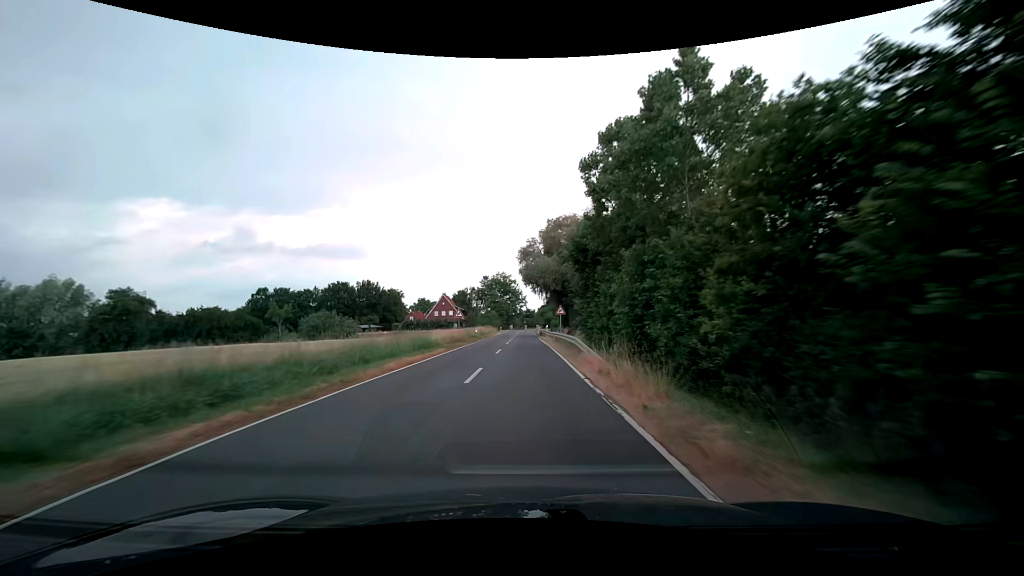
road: secondary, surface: asphalt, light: Day
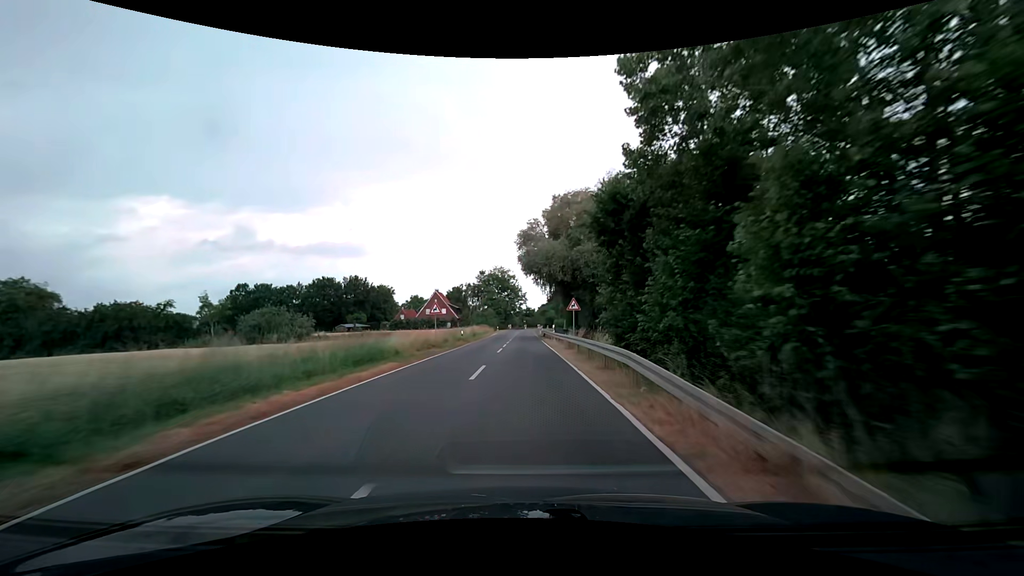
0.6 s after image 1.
(0.0, +11.2) m; 0°
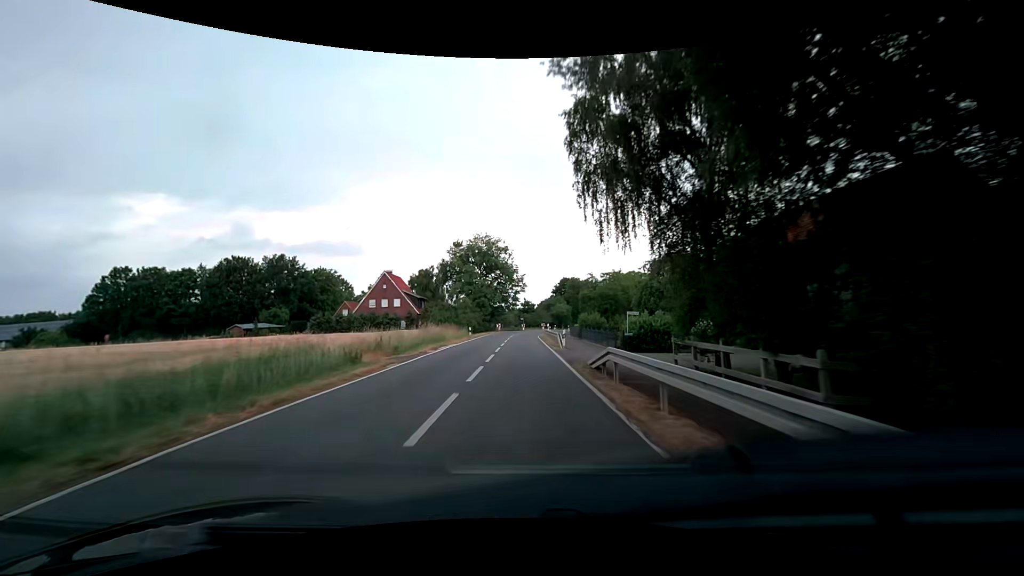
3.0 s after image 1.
(-0.1, +43.0) m; 0°
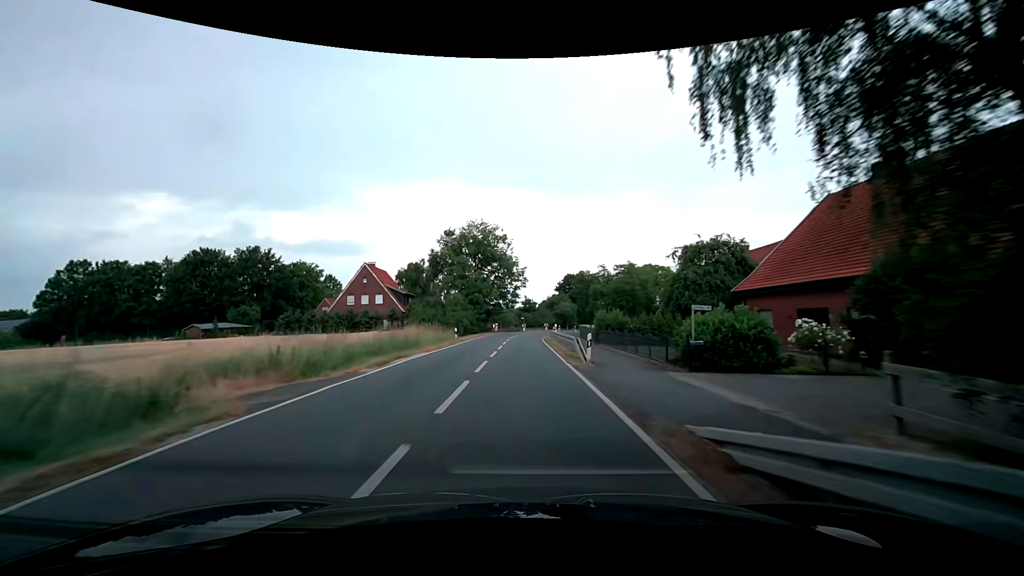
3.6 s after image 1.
(0.0, +10.1) m; 0°
(0, +10) (0, +20) (0, +30) (0, +40) (+1, +50) (+2, +60) (+4, +70) (+7, +79) (+11, +88) (+15, +97) m
